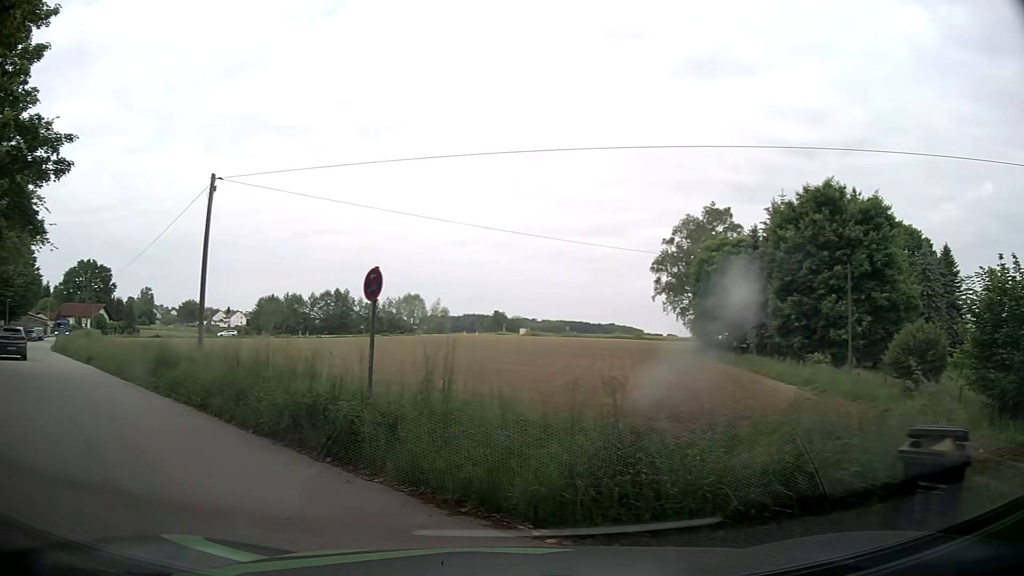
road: residential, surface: asphalt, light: Day
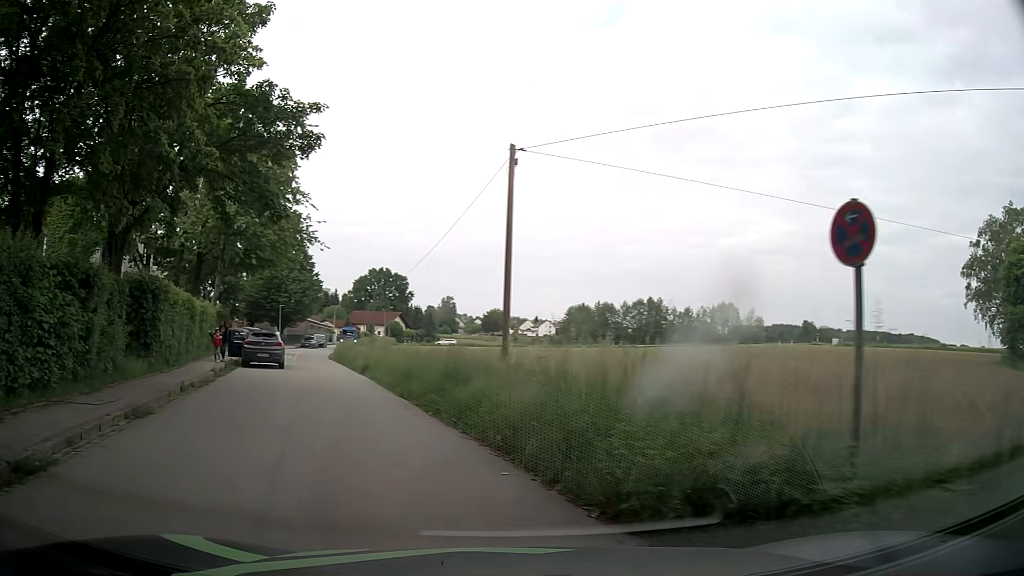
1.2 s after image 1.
(-1.2, +4.6) m; -28°
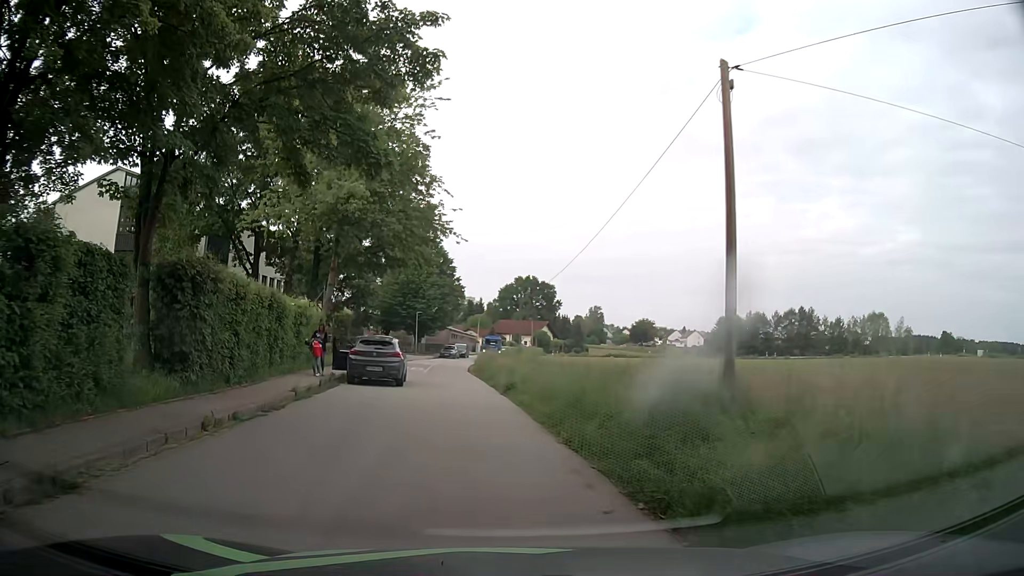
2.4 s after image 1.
(-0.8, +6.5) m; -12°
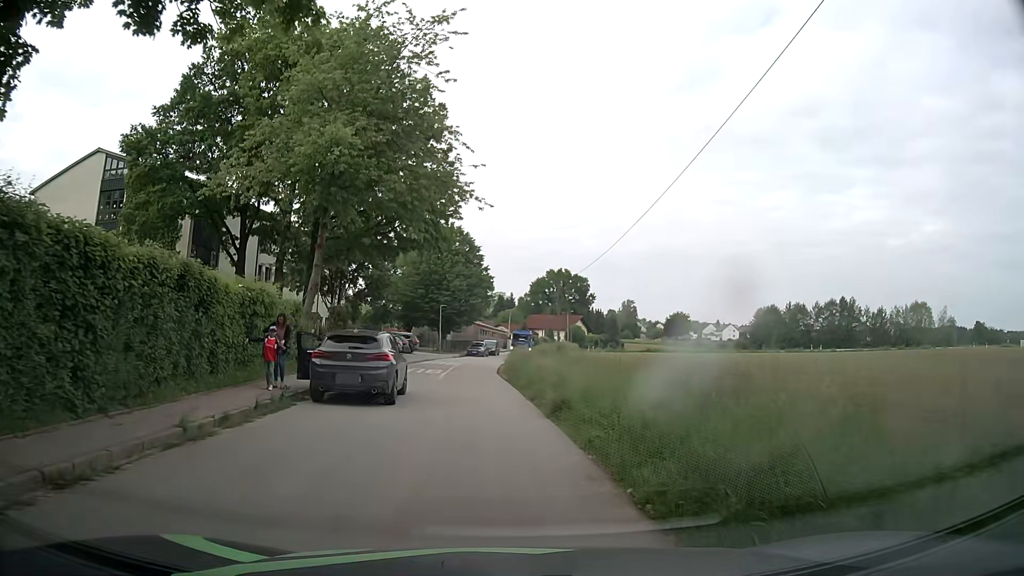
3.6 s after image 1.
(-0.2, +7.5) m; -3°
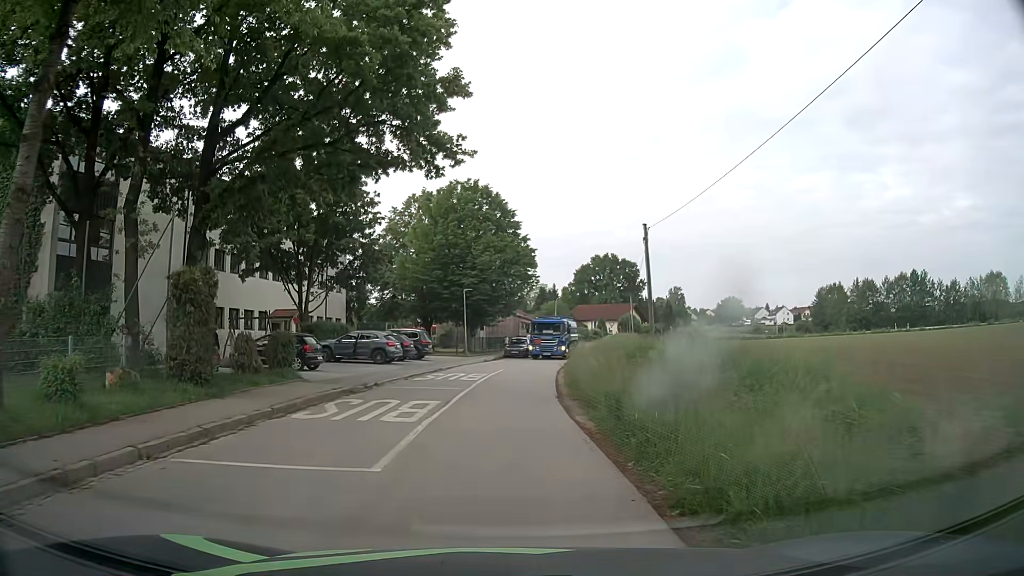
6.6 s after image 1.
(-0.3, +18.0) m; -2°
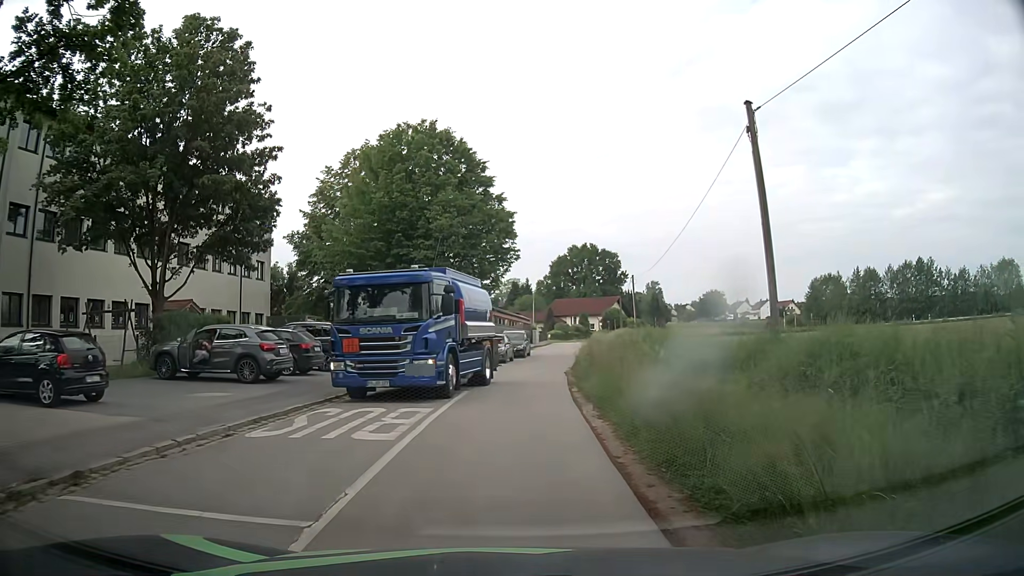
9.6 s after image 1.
(-0.1, +14.2) m; +2°
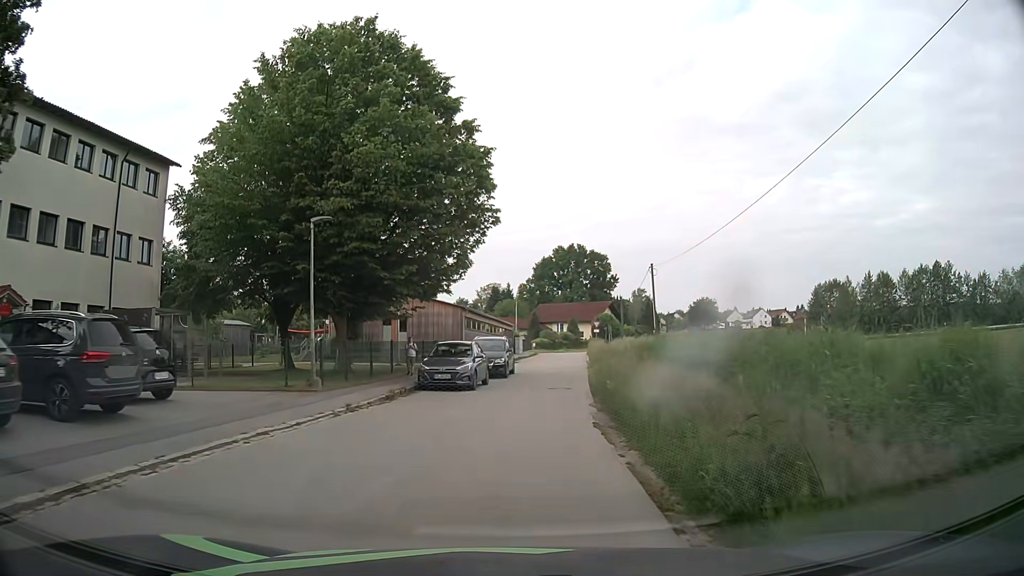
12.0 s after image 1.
(+0.1, +14.4) m; +1°
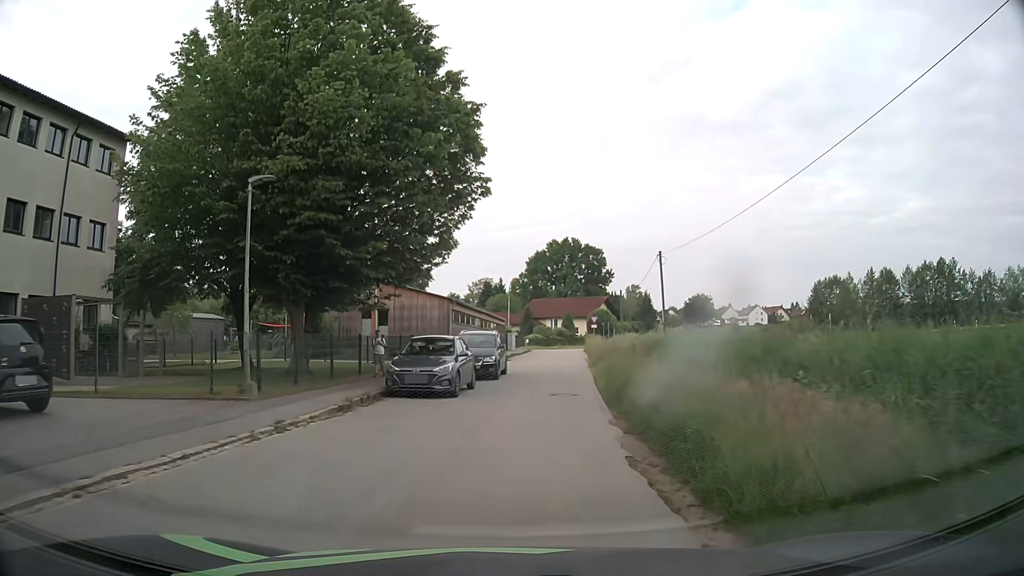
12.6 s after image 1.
(0.0, +4.2) m; +1°
